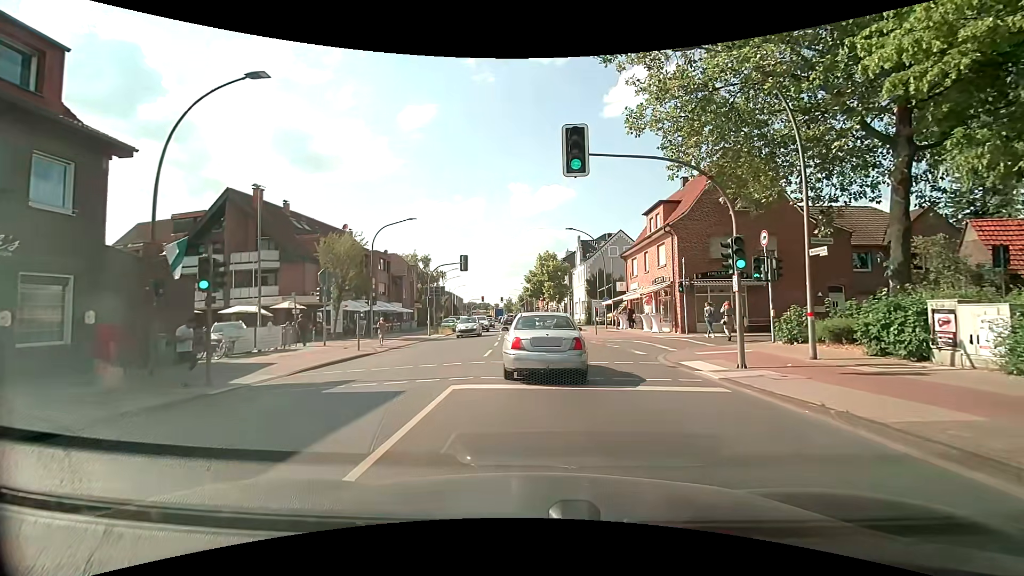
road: primary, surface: asphalt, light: Day
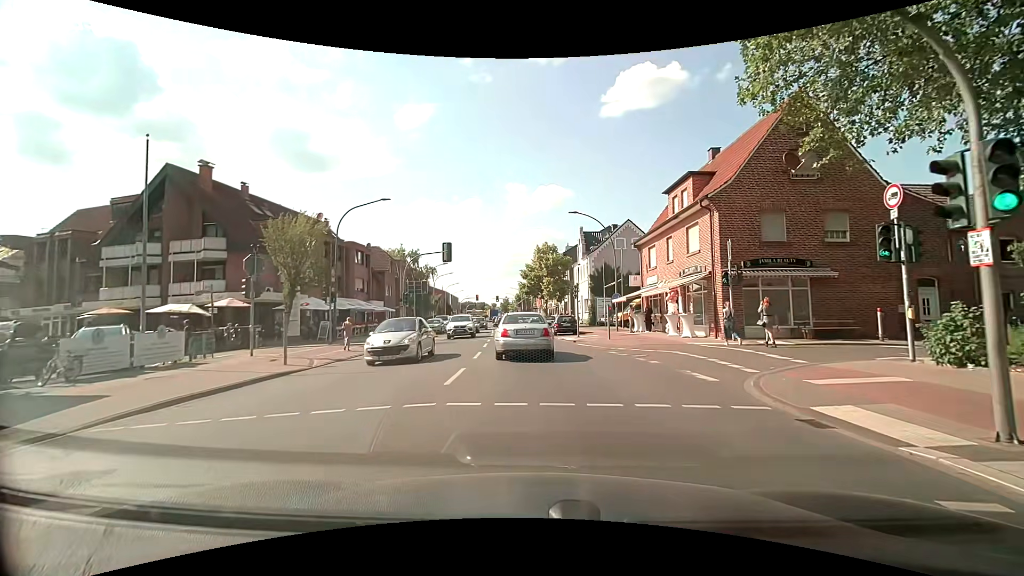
(+0.1, +7.1) m; +1°
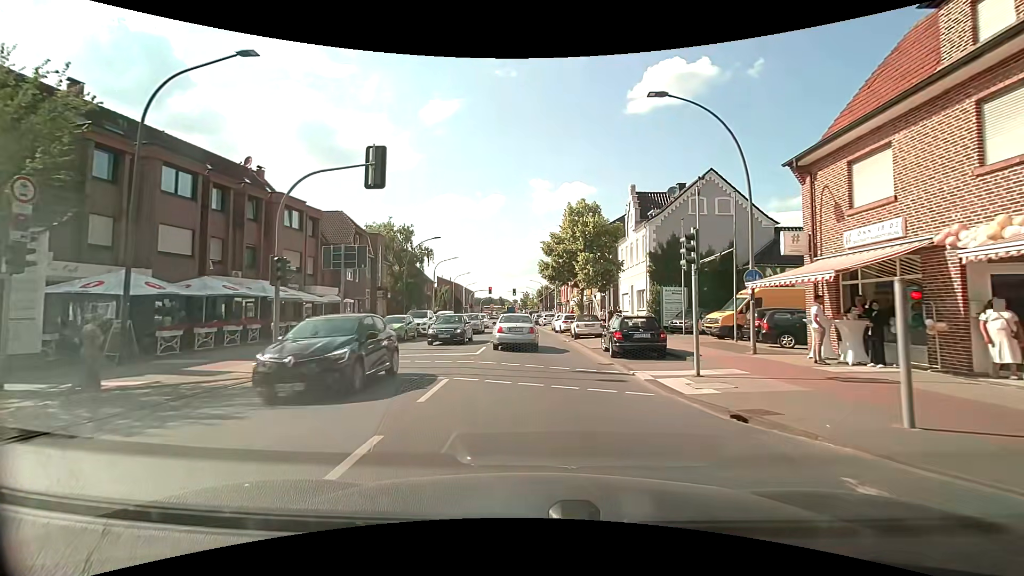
(-0.2, +19.5) m; -2°
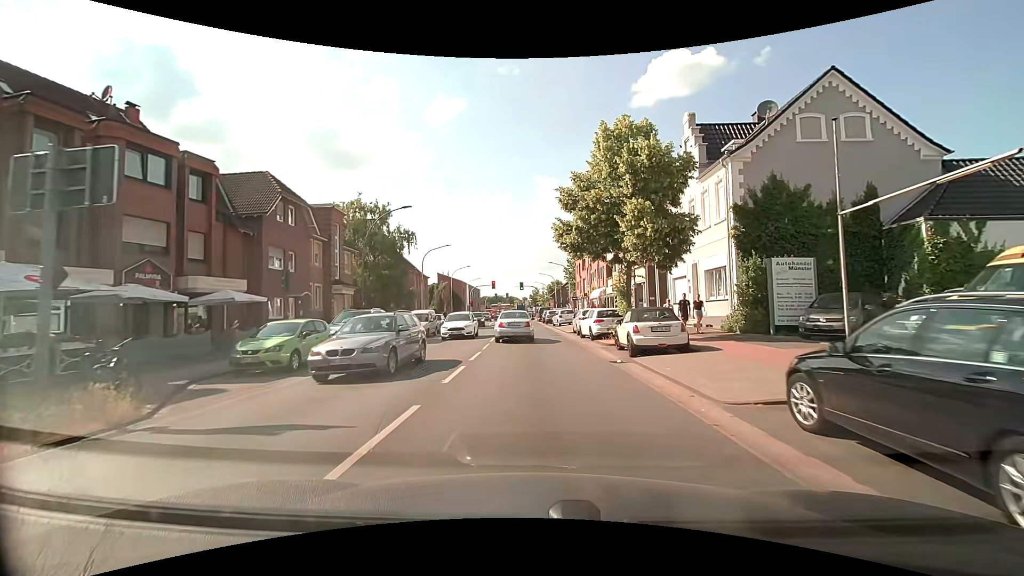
(-0.2, +13.9) m; -1°
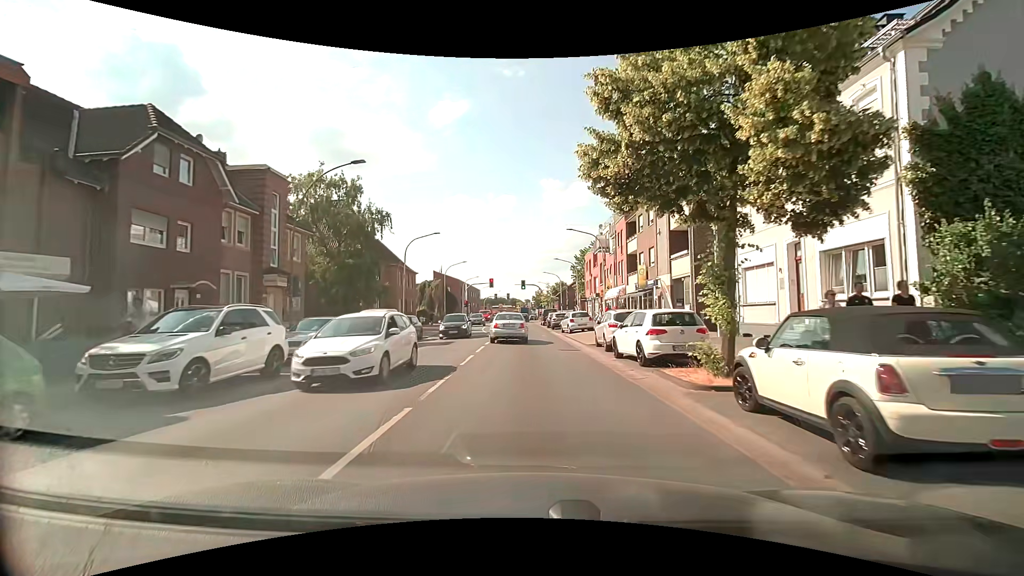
(-0.1, +10.2) m; 0°
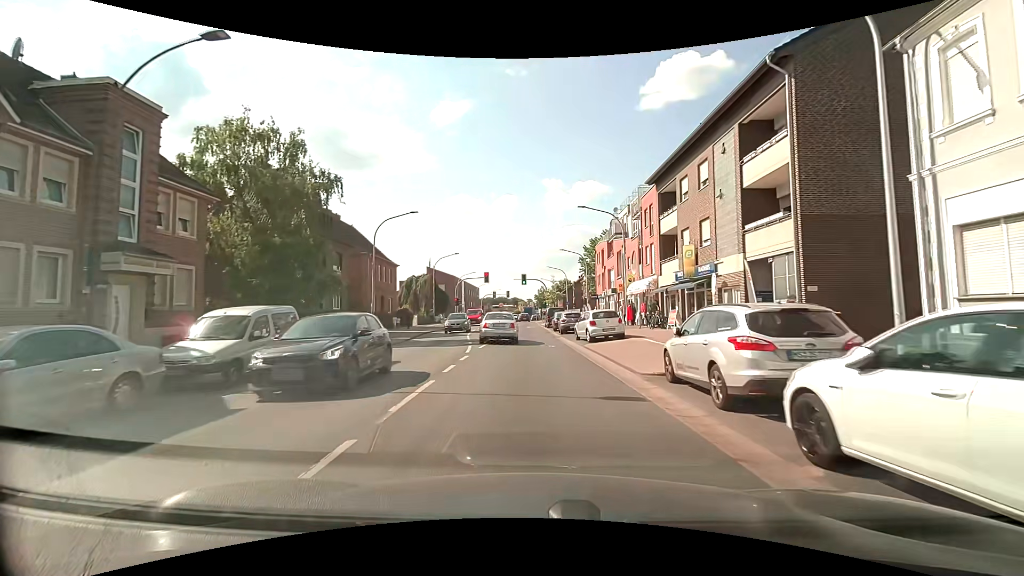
(-0.1, +10.9) m; 0°
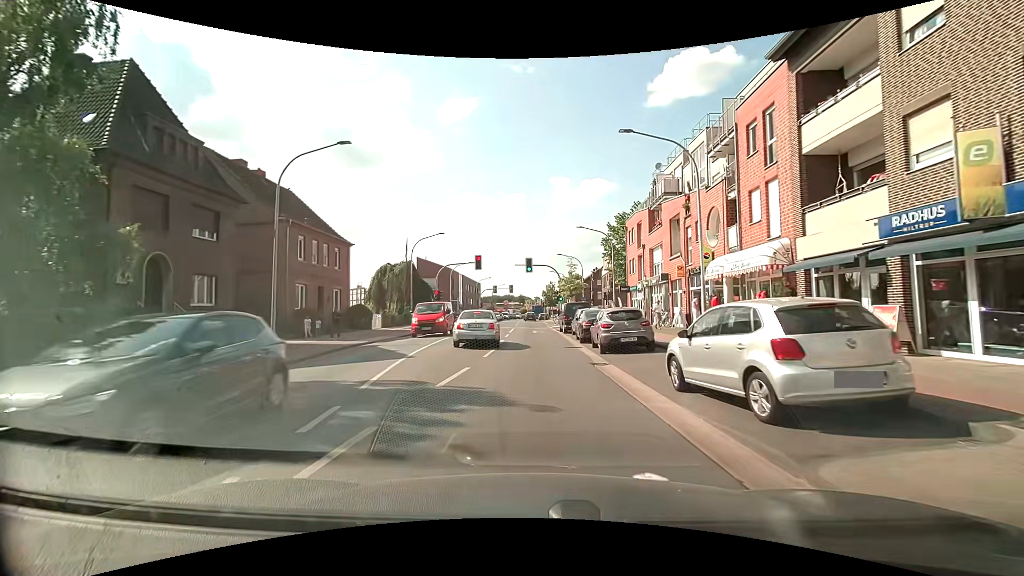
(-0.2, +16.8) m; -2°
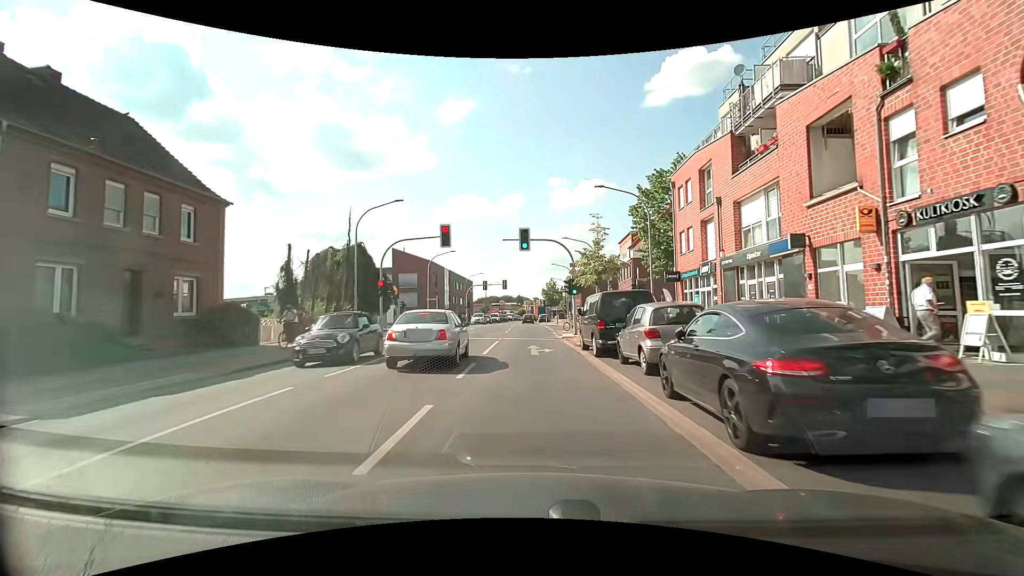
(0.0, +16.7) m; 0°
(0, +10) (0, +20) (0, +30) (0, +40) (0, +50) (-1, +60) (-1, +70) (-1, +80) (-1, +90) (-1, +100) m
